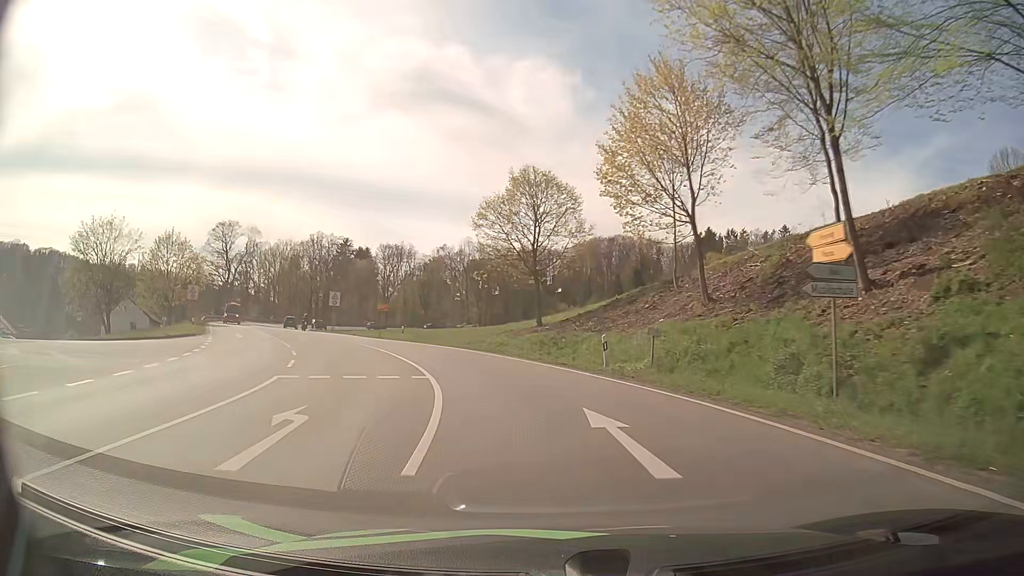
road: primary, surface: asphalt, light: Day
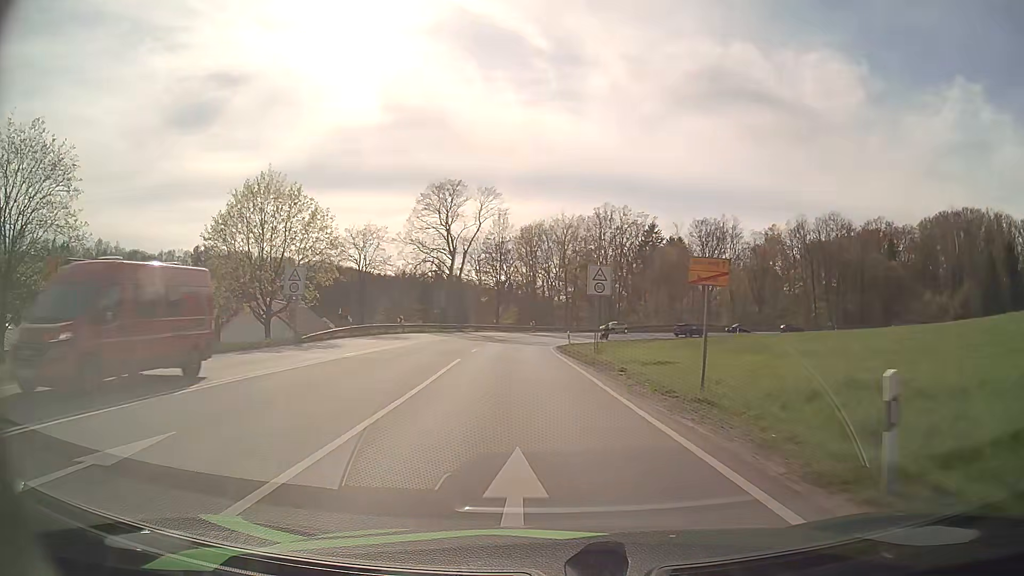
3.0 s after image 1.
(-9.6, +40.3) m; -27°
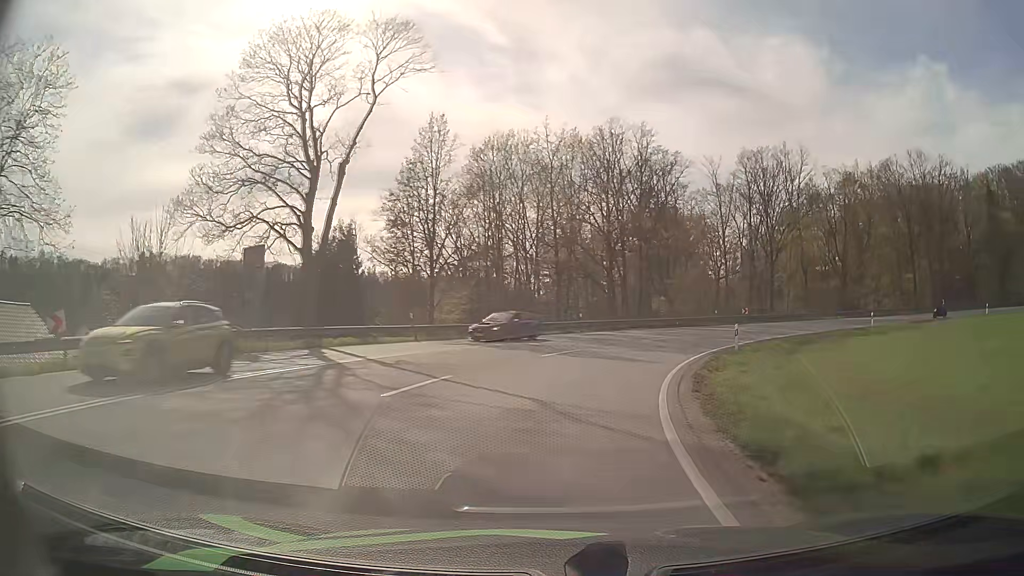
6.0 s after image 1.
(-1.3, +42.1) m; +2°
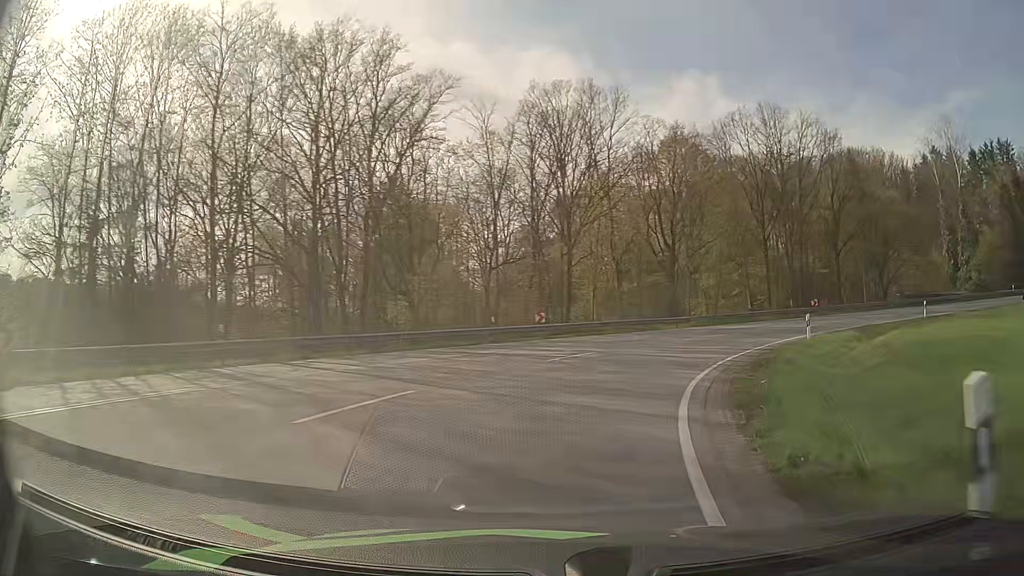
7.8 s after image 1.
(+4.1, +24.6) m; +21°
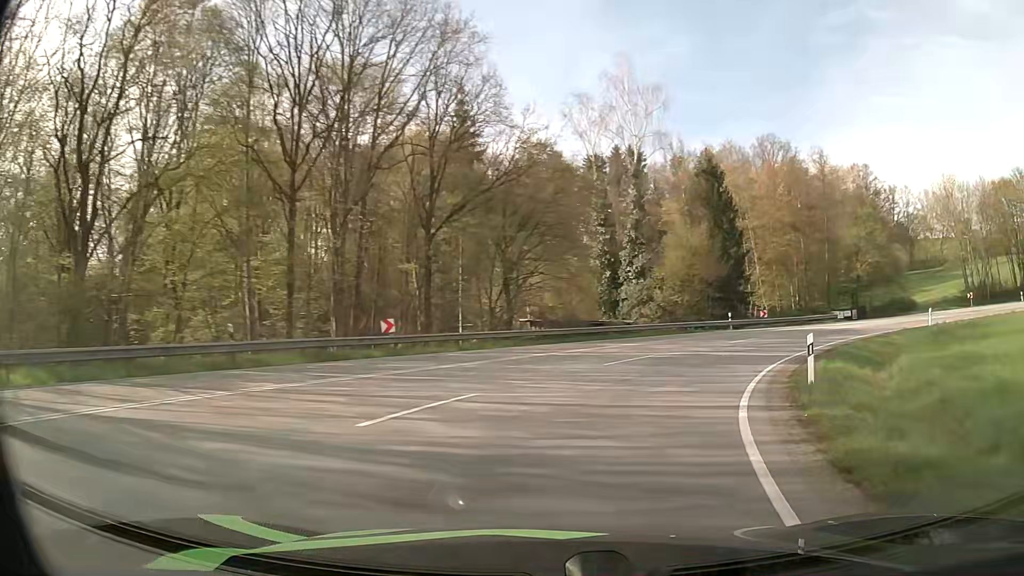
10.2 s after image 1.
(+10.0, +30.1) m; +39°
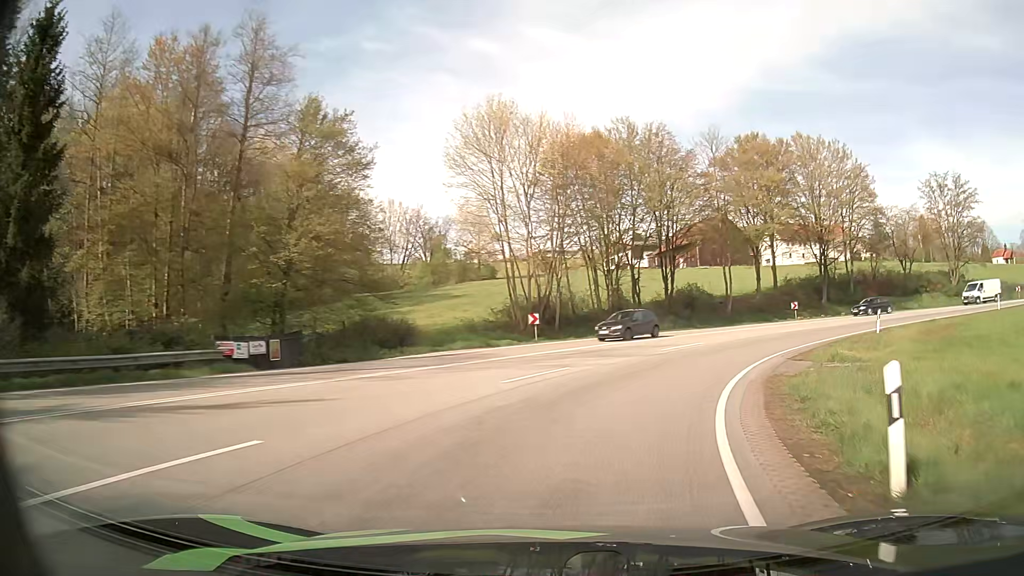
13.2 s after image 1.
(+15.7, +32.7) m; +49°
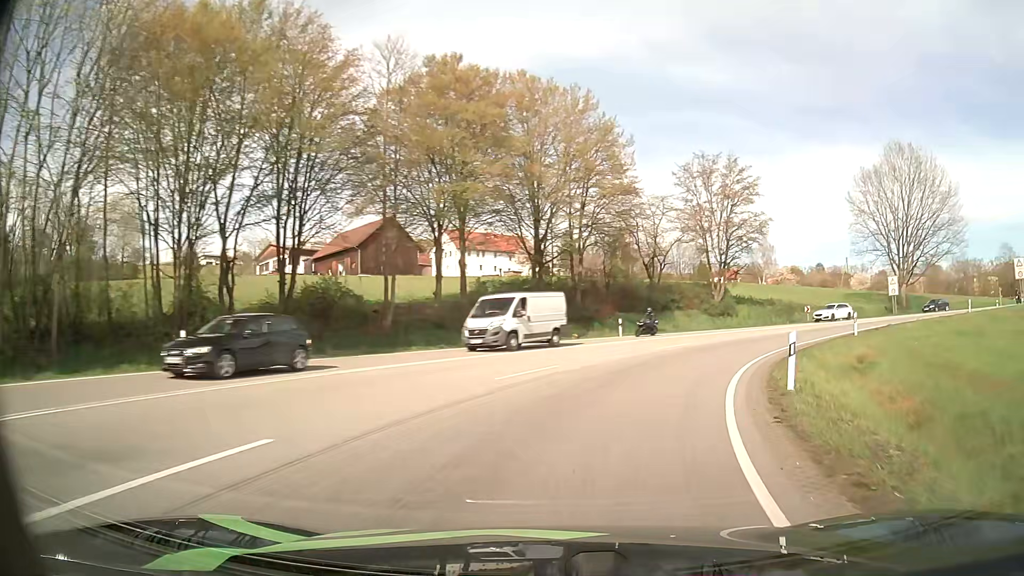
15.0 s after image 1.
(+5.2, +20.8) m; +29°
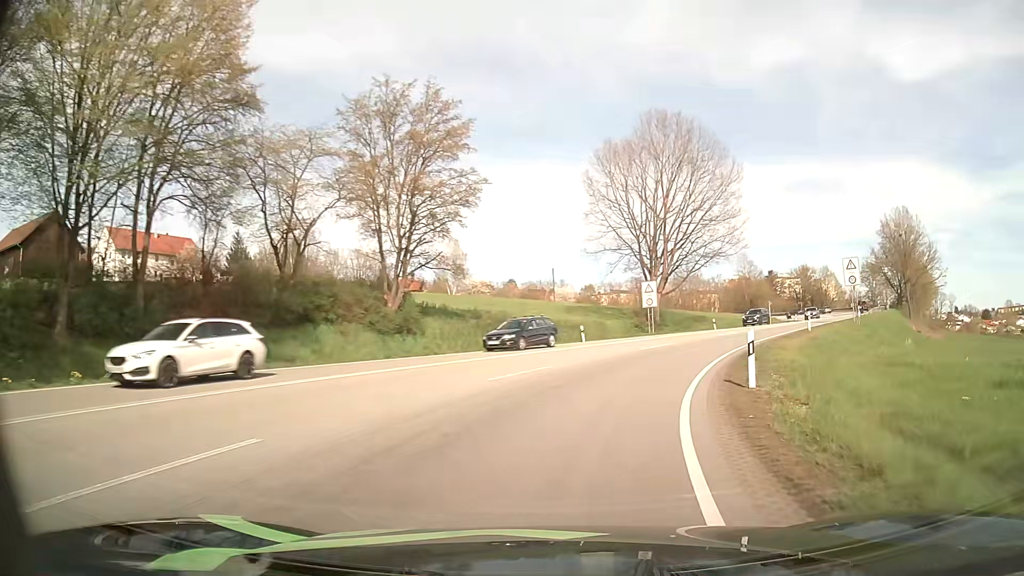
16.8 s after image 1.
(+5.1, +20.5) m; +27°
(+1, +10) (+3, +20) (+8, +29) (+12, +37) (+18, +46) (+24, +54) (+29, +62) (+35, +70) (+41, +79) (+46, +87) m
